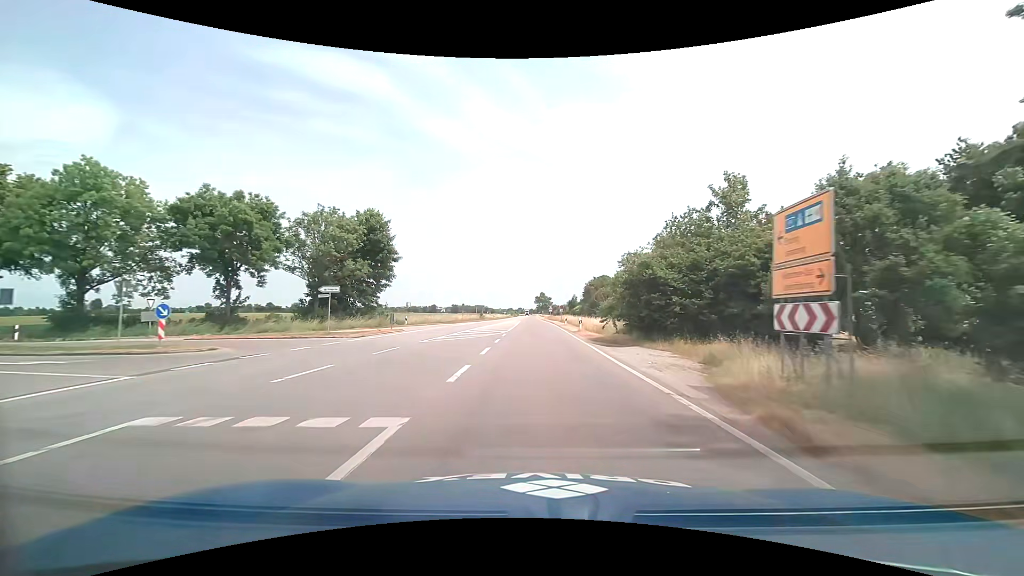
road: primary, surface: asphalt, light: Day
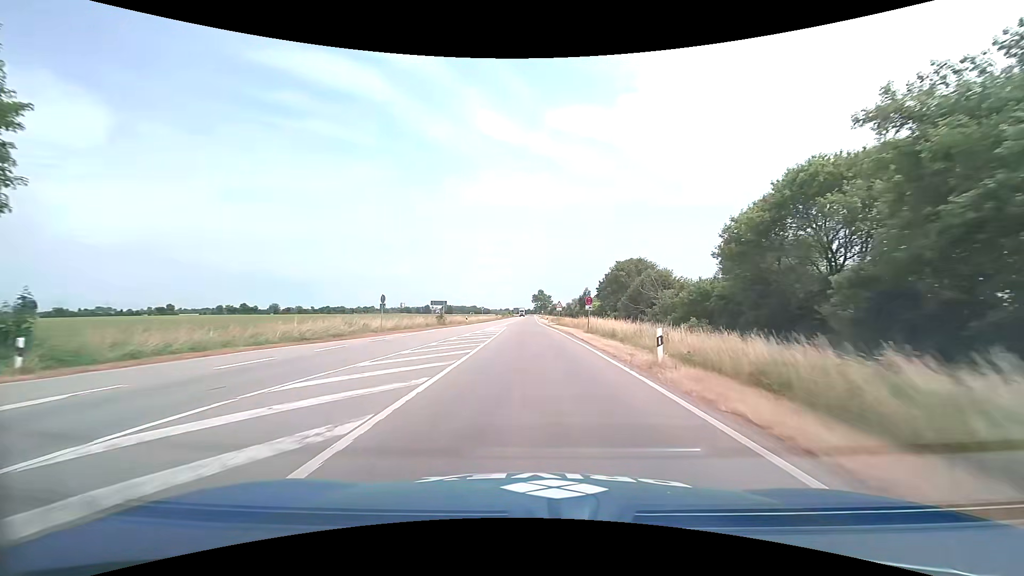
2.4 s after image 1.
(+0.3, +38.7) m; 0°
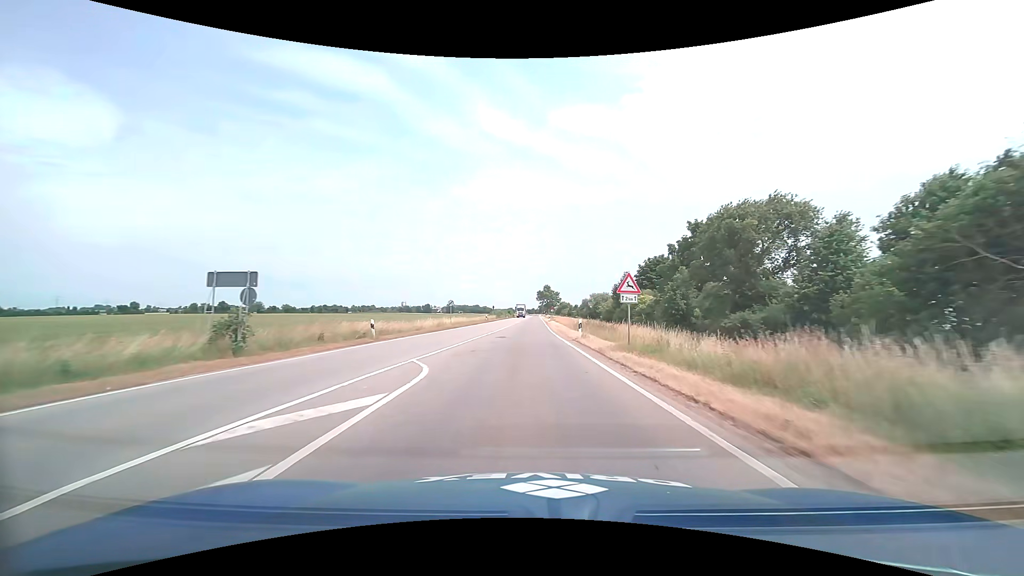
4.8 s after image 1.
(-0.2, +38.7) m; 0°
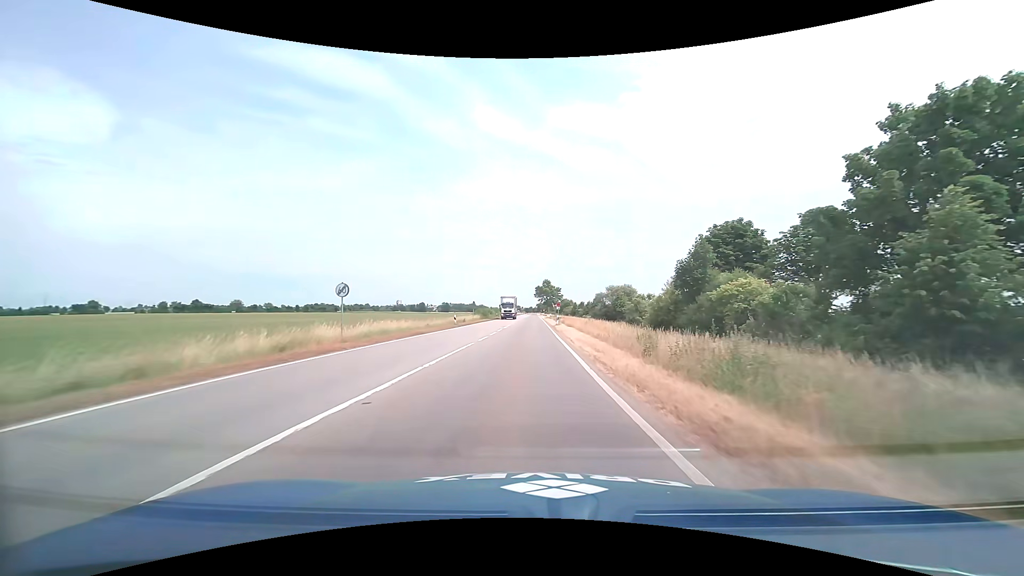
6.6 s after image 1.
(0.0, +28.8) m; 0°
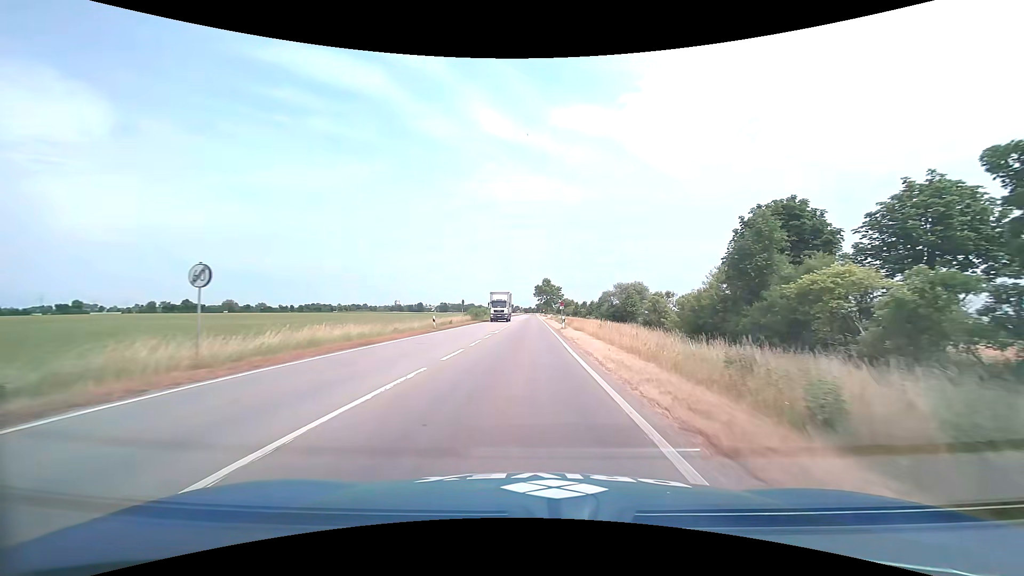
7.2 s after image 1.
(0.0, +9.5) m; 0°
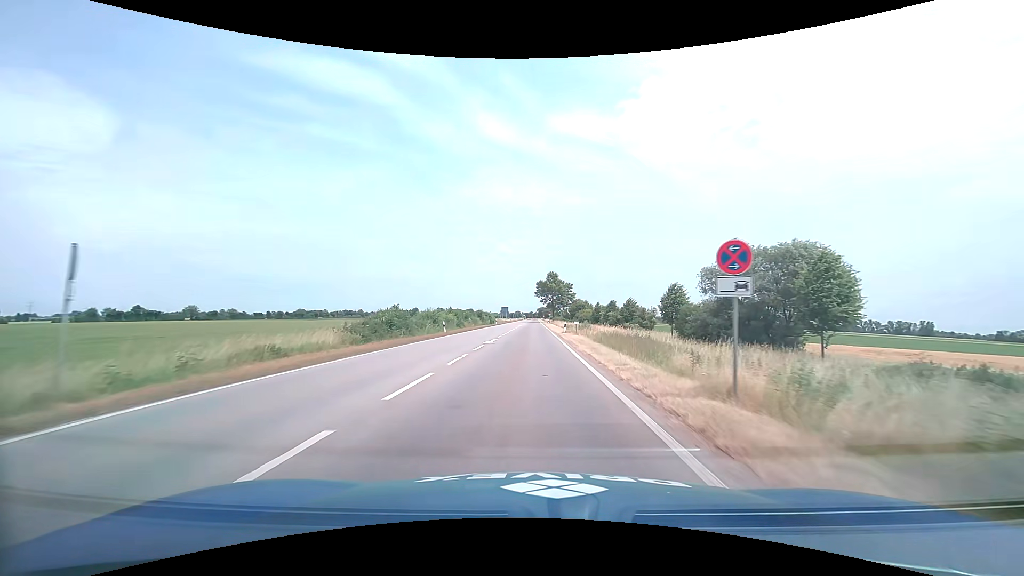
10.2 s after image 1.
(-0.2, +48.0) m; -1°
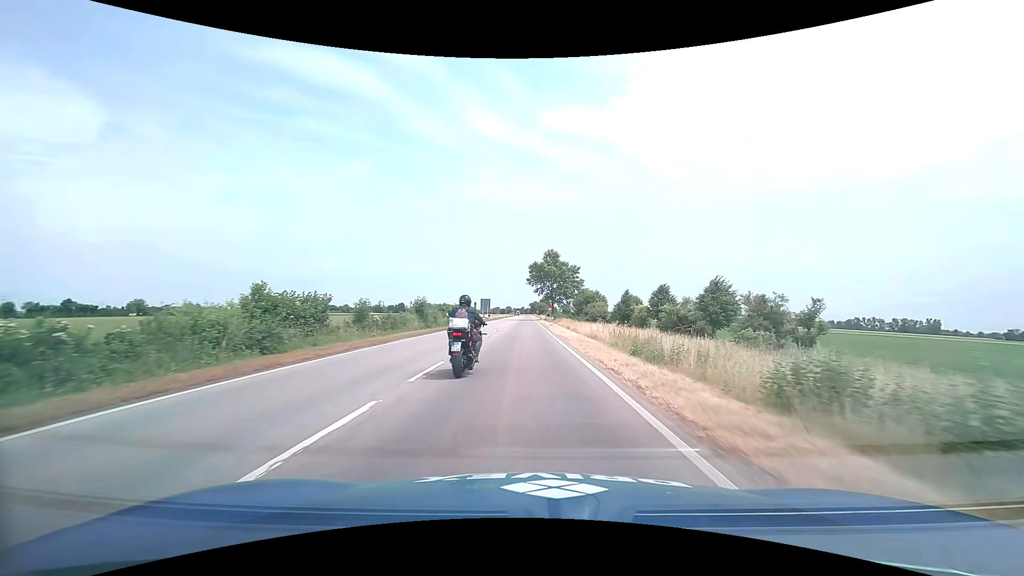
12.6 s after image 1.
(+0.1, +40.1) m; +1°
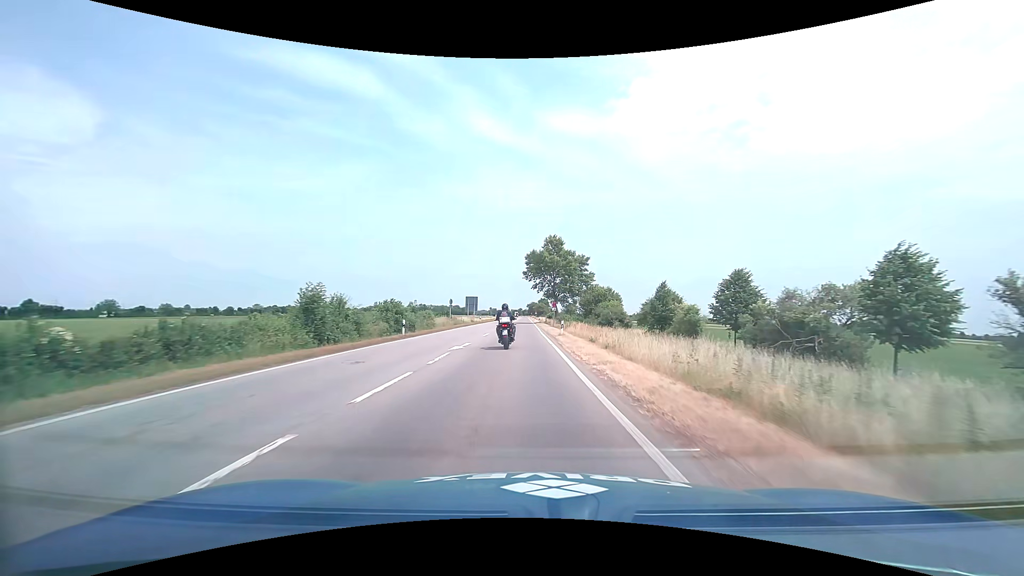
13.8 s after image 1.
(+0.1, +20.3) m; 0°
(0, +10) (0, +20) (0, +30) (-1, +40) (-1, +50) (-1, +60) (-1, +70) (-2, +80) (-2, +90) (-2, +100) m
